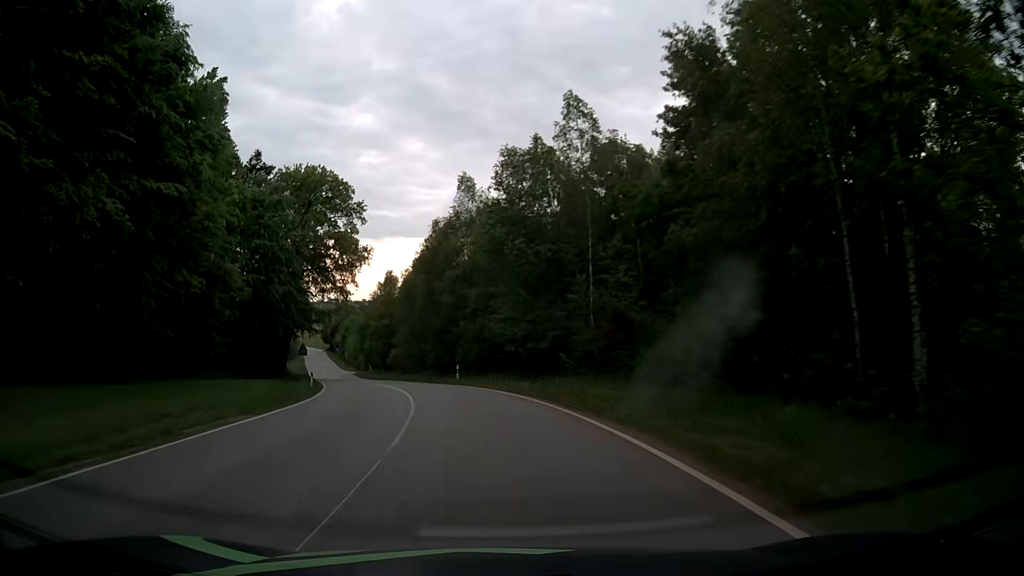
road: tertiary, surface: asphalt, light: Day
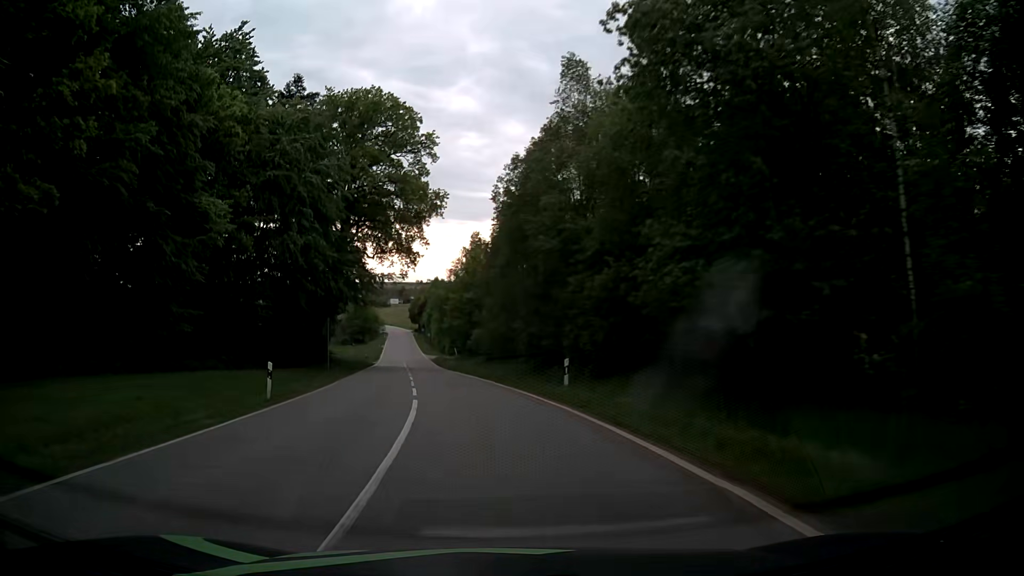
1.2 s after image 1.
(-1.4, +19.7) m; -8°
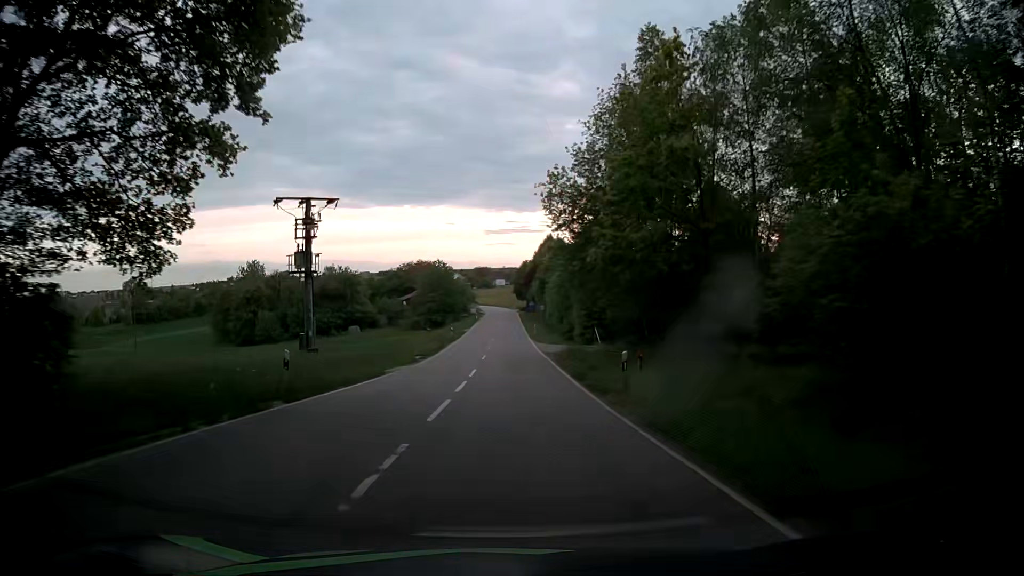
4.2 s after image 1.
(-6.3, +51.1) m; -10°
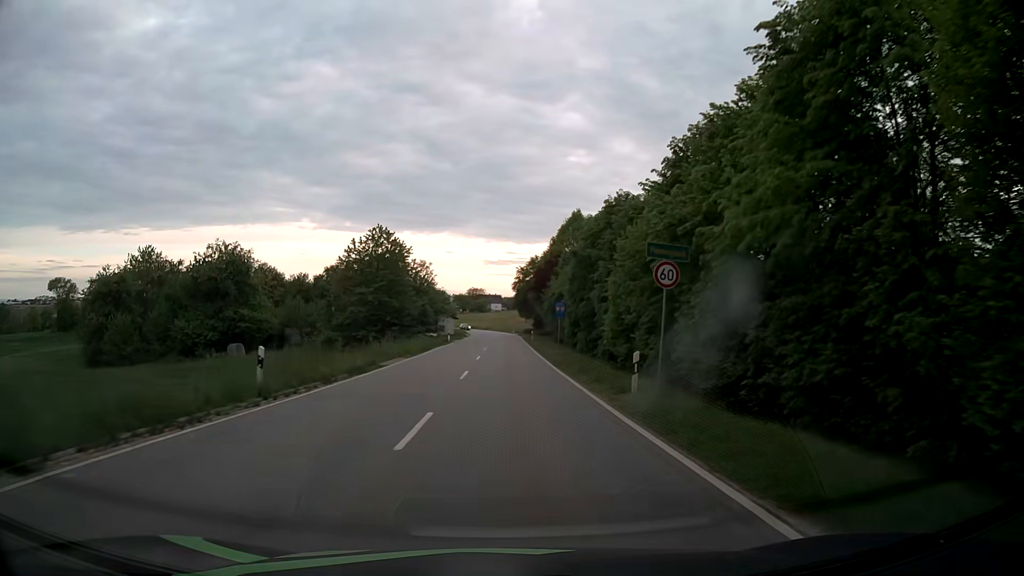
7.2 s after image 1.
(-0.3, +51.0) m; 0°
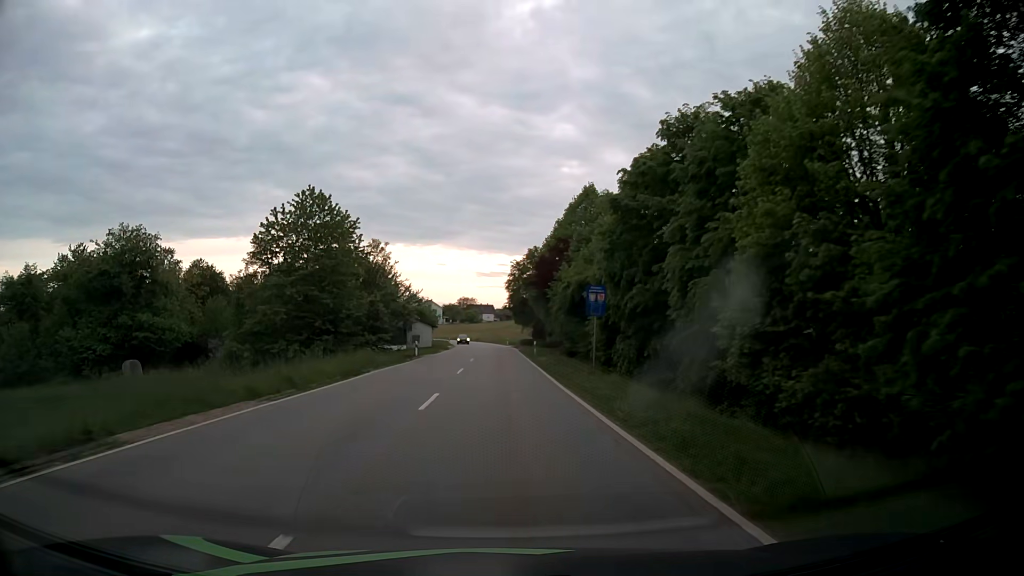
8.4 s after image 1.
(+0.1, +19.2) m; +1°
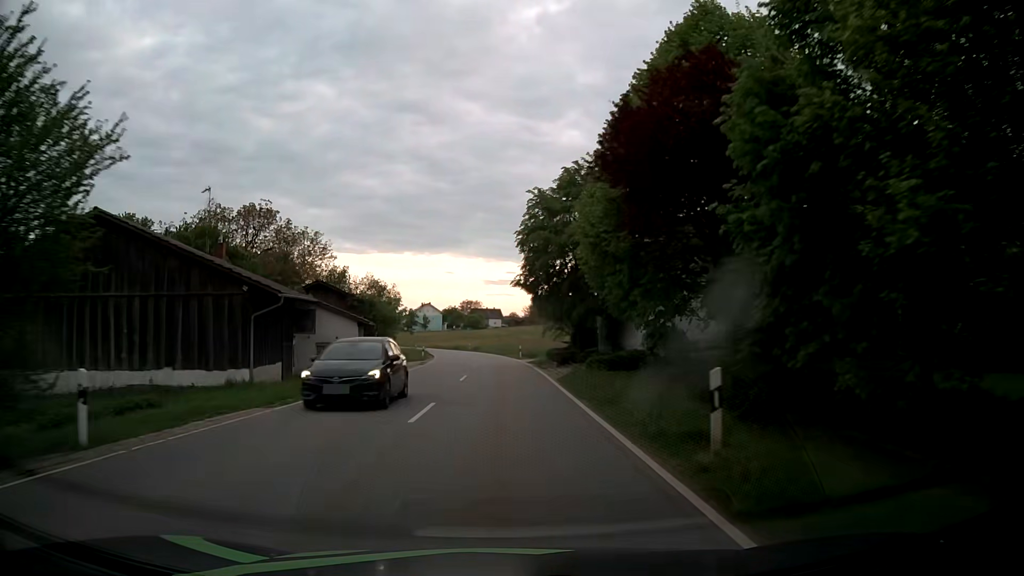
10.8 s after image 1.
(-0.2, +37.5) m; -1°
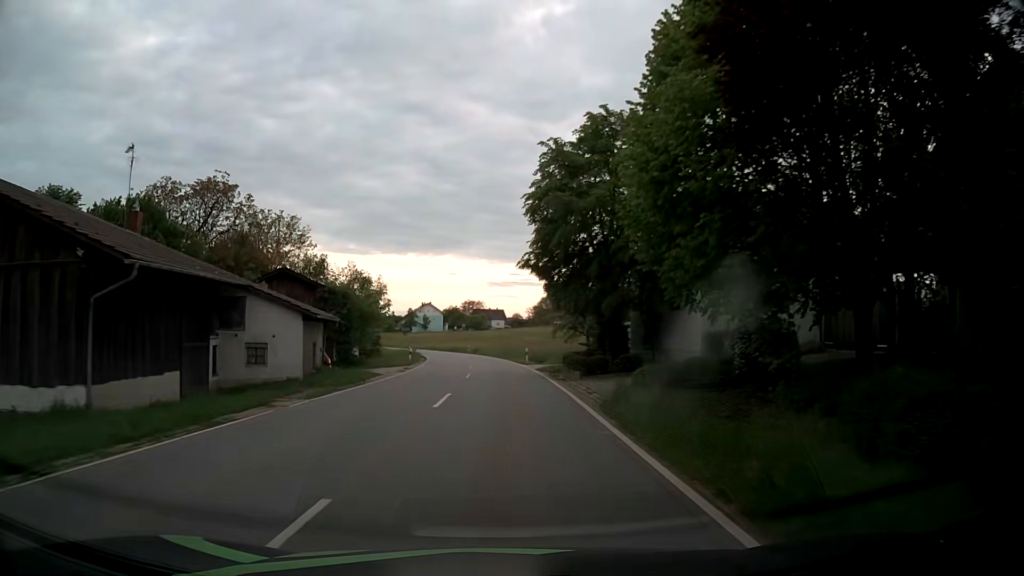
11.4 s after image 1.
(0.0, +9.3) m; -1°
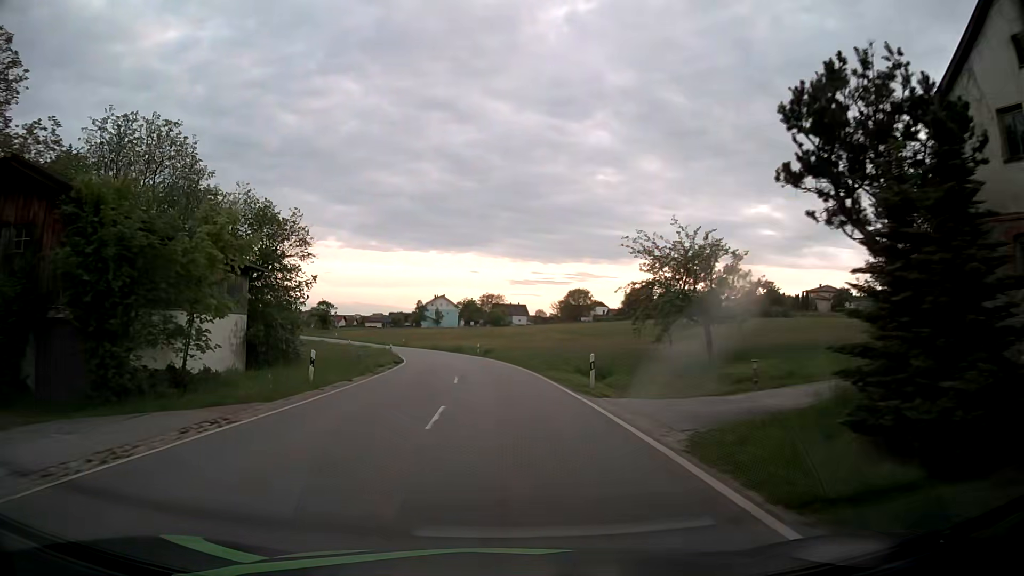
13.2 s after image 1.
(-0.2, +27.7) m; -1°
(0, +10) (0, +20) (-1, +30) (-1, +40) (-3, +50) (-4, +60) (-7, +69) (-10, +79) (-13, +88) (-17, +97) m
